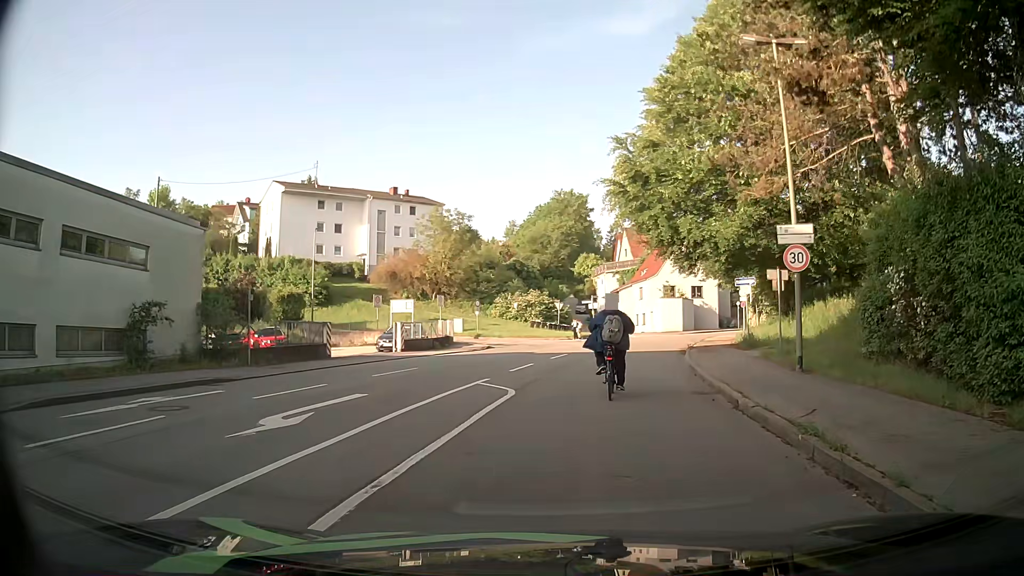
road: tertiary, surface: asphalt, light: Day
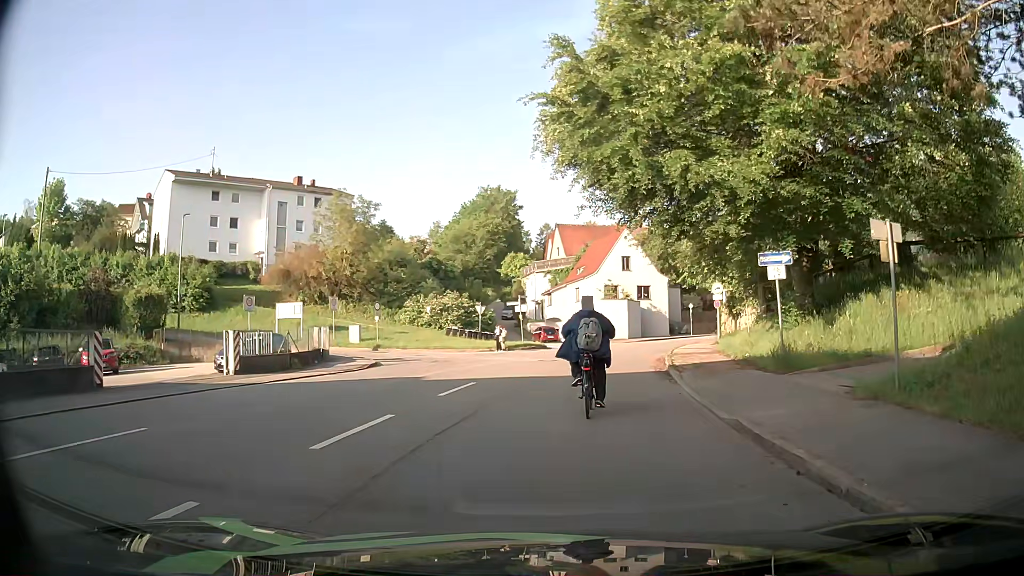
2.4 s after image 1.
(+1.0, +10.9) m; +8°
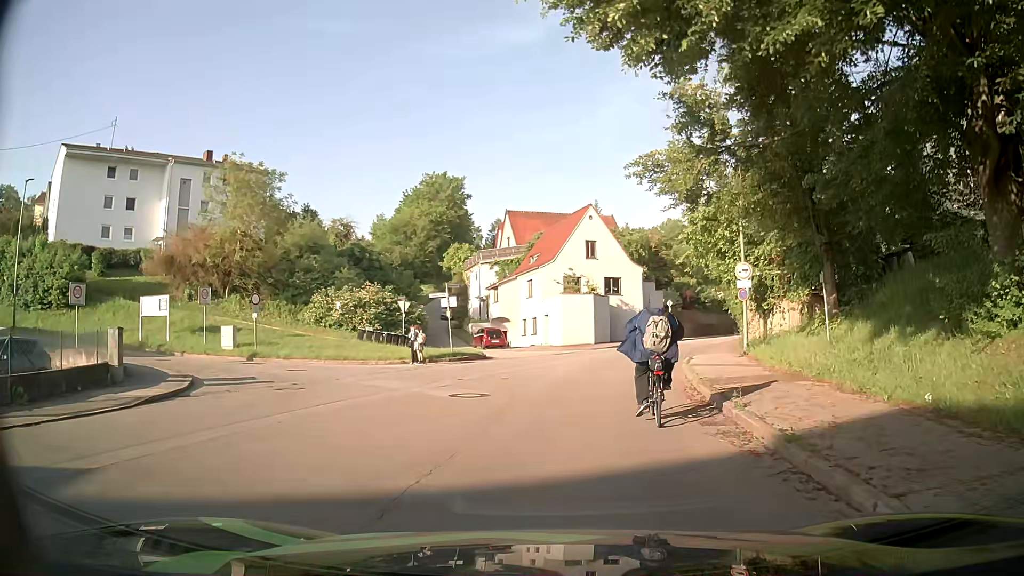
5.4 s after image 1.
(+0.4, +12.6) m; +6°
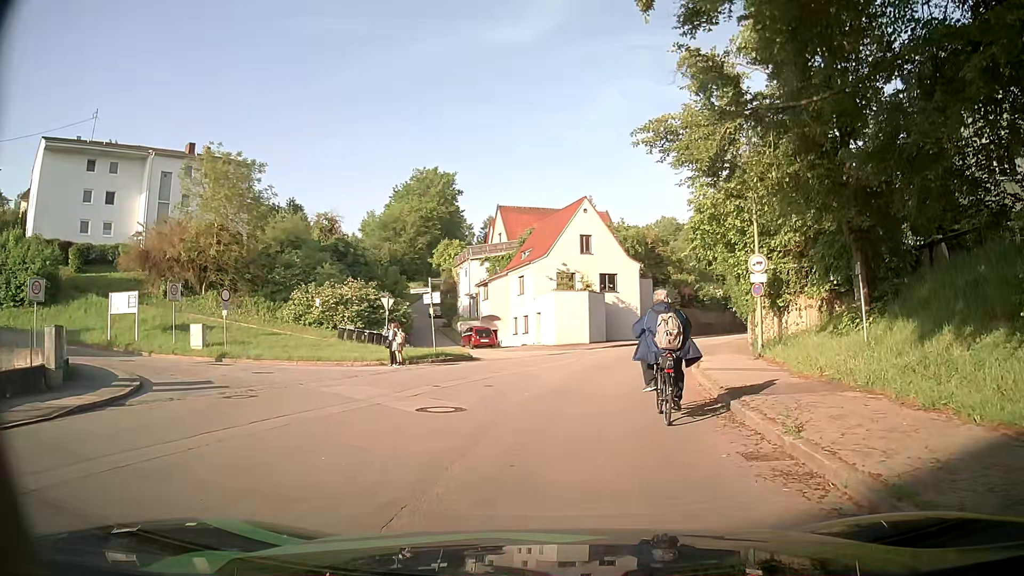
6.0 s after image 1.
(-0.1, +2.5) m; -2°
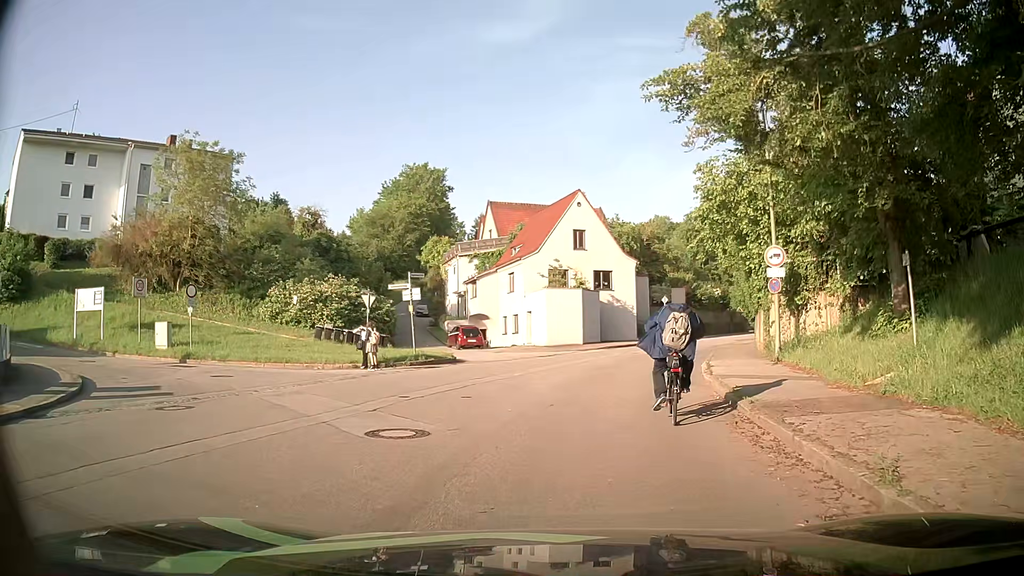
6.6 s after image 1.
(0.0, +2.4) m; +2°
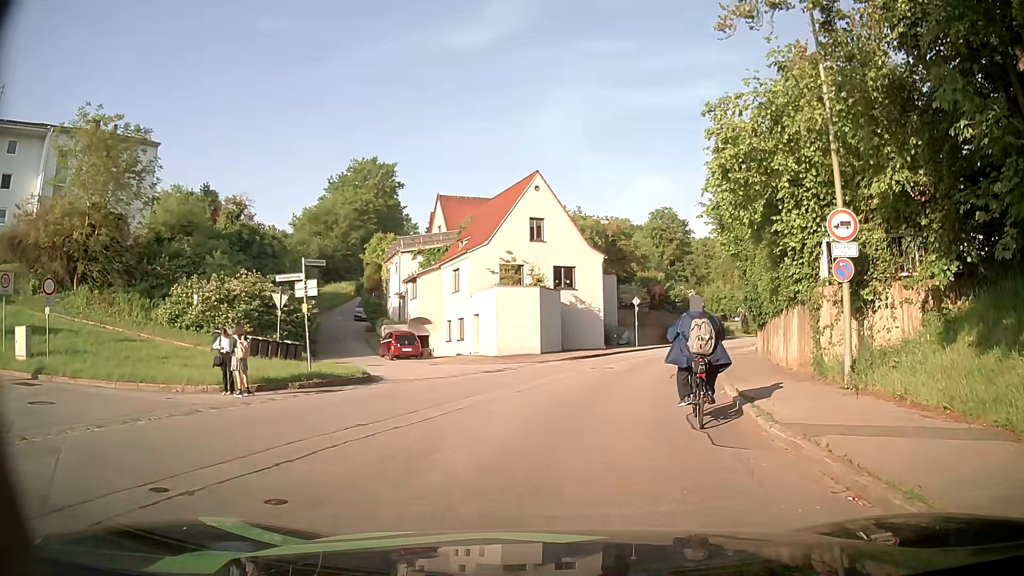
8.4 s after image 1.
(+0.1, +7.1) m; +3°
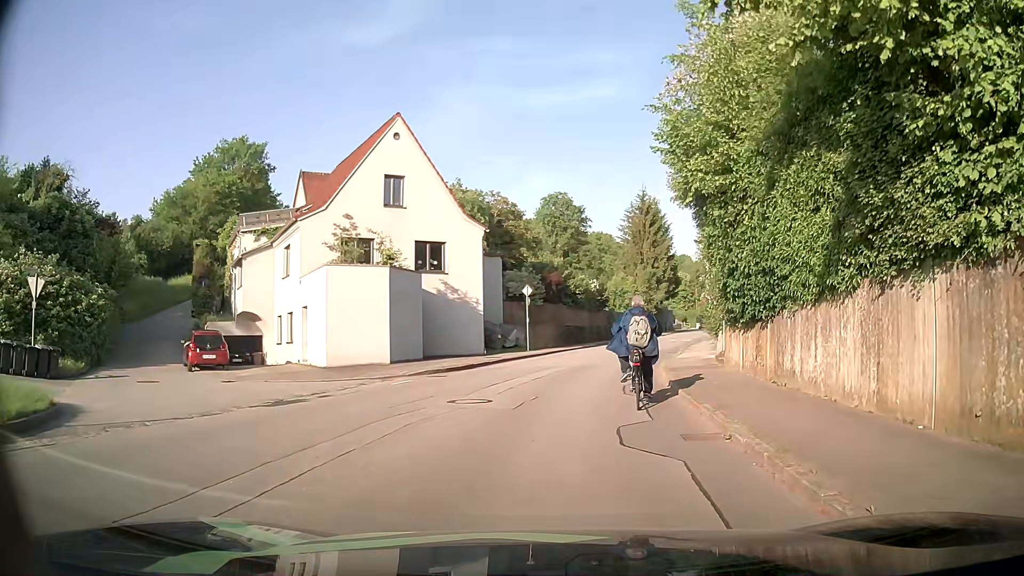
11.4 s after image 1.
(+0.9, +10.4) m; +8°
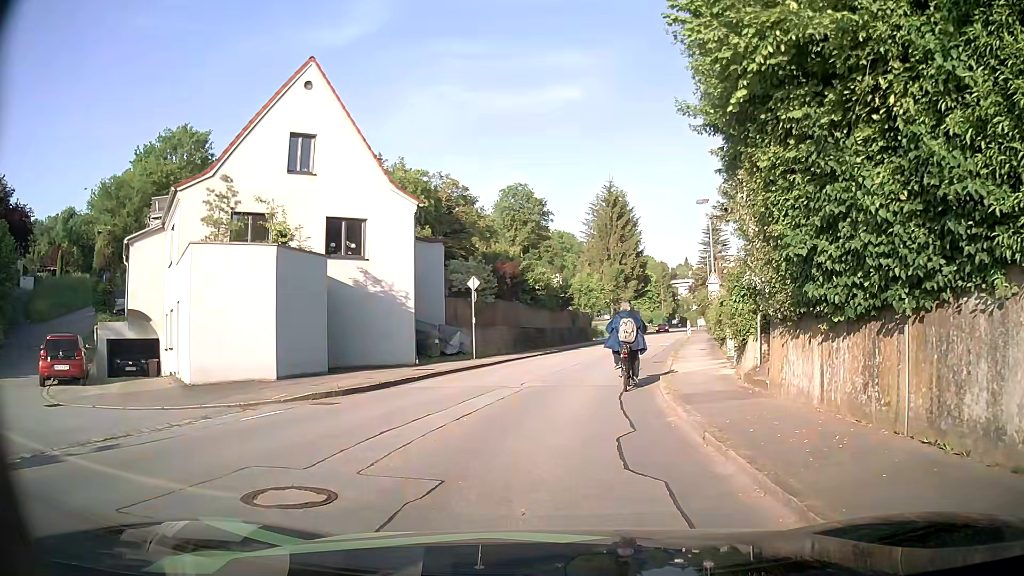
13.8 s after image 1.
(+0.3, +6.7) m; +4°
(0, +10) (+1, +20) (+4, +30) (+6, +39) (+8, +49) (+9, +59) (+10, +69) (+13, +79) (+15, +88) (+18, +98) m
